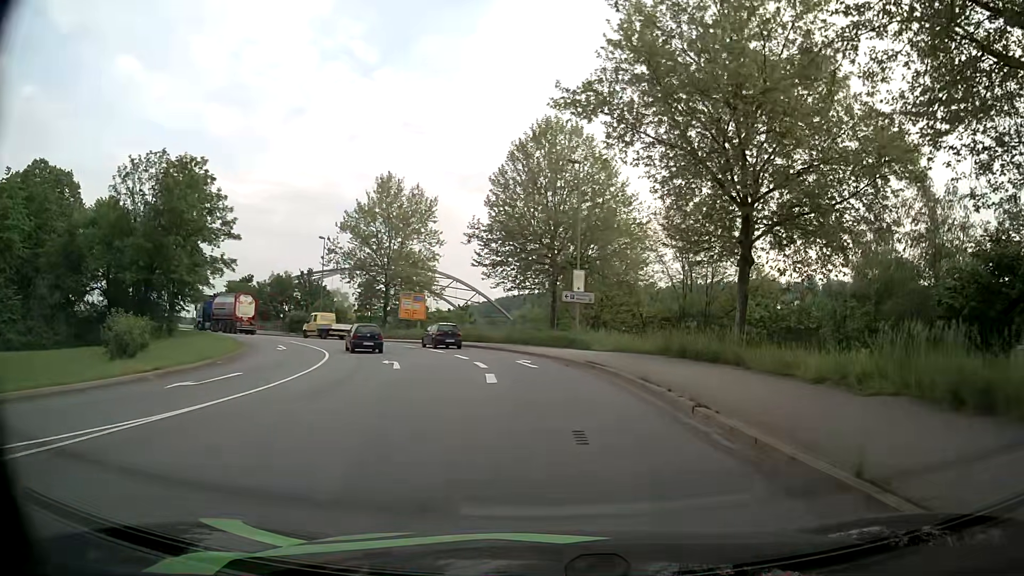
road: primary_link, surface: asphalt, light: Day
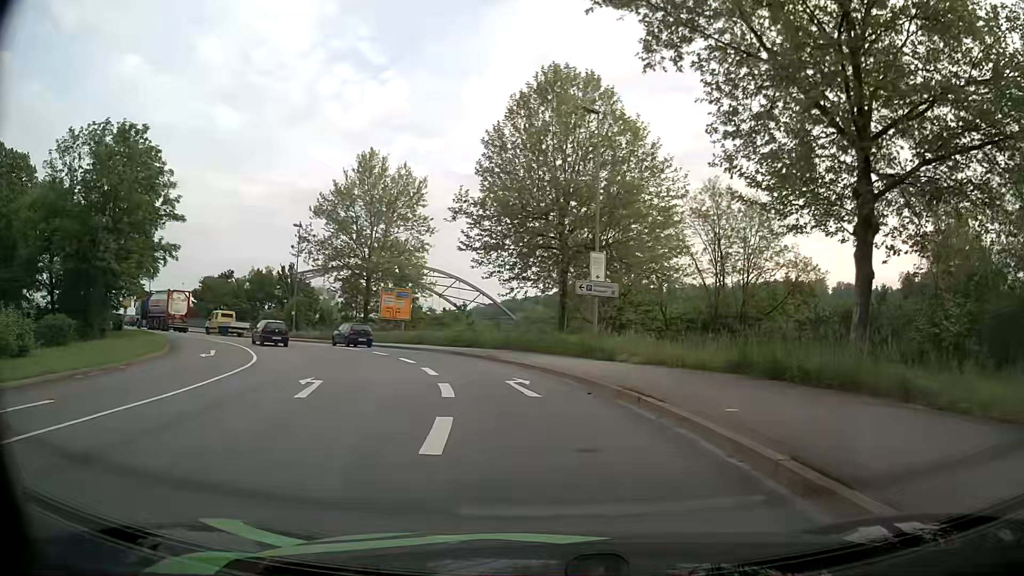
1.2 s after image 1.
(+0.1, +9.4) m; 0°
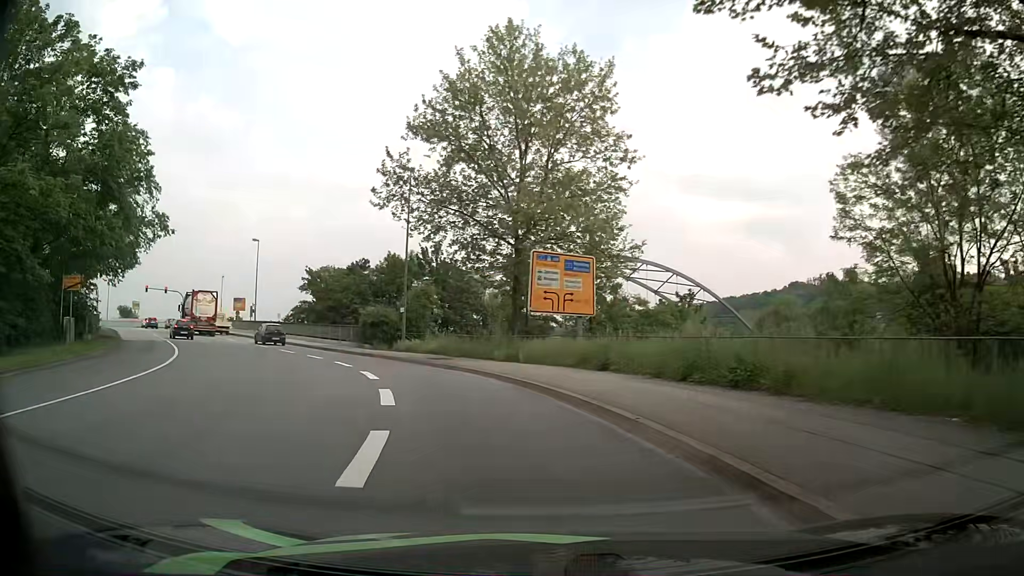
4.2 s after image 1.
(-3.2, +25.3) m; -17°
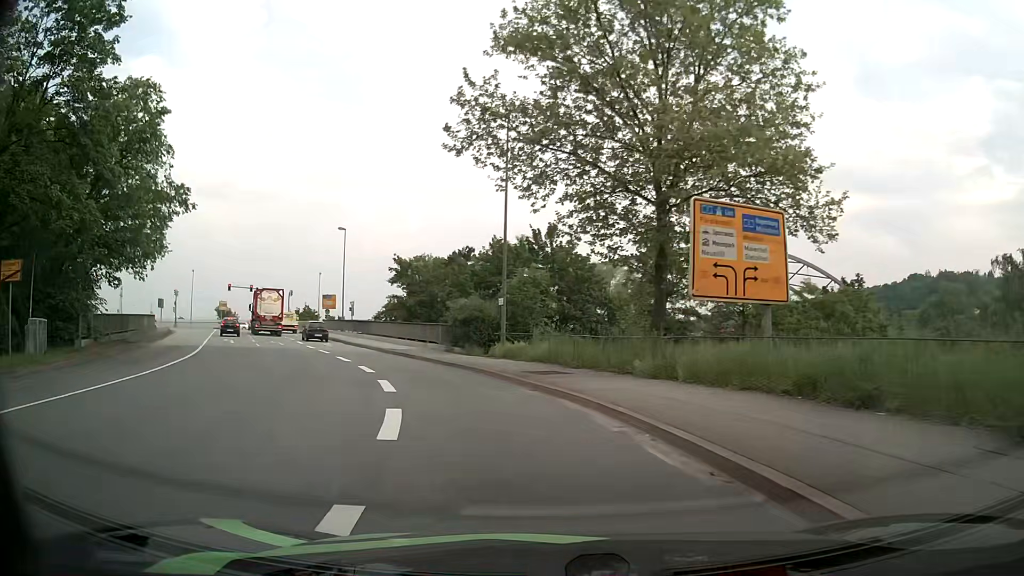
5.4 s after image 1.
(-0.9, +9.7) m; -11°
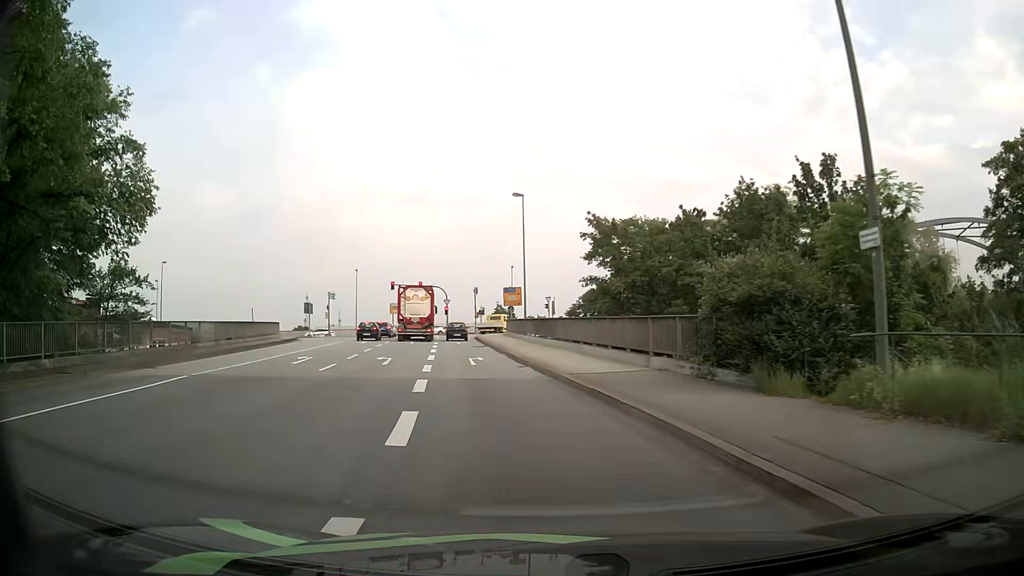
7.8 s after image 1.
(-3.0, +18.1) m; -18°
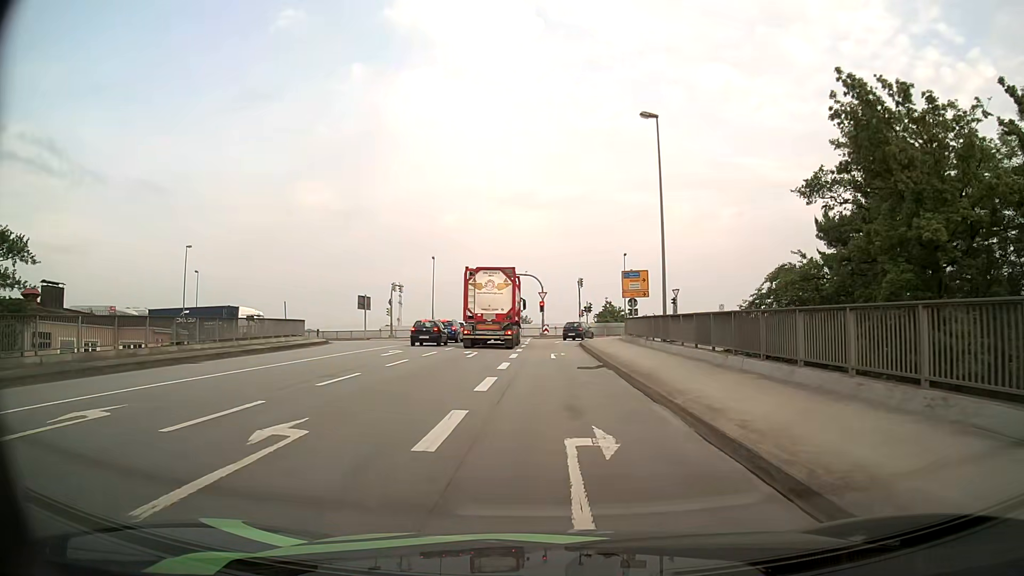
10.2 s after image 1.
(-2.0, +18.7) m; -10°
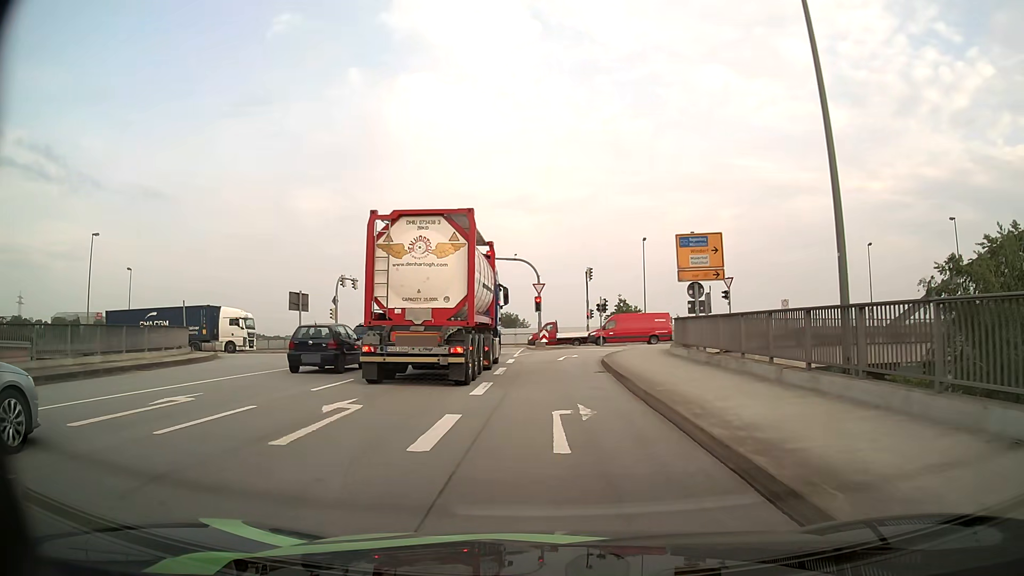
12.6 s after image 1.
(+0.2, +17.9) m; 0°
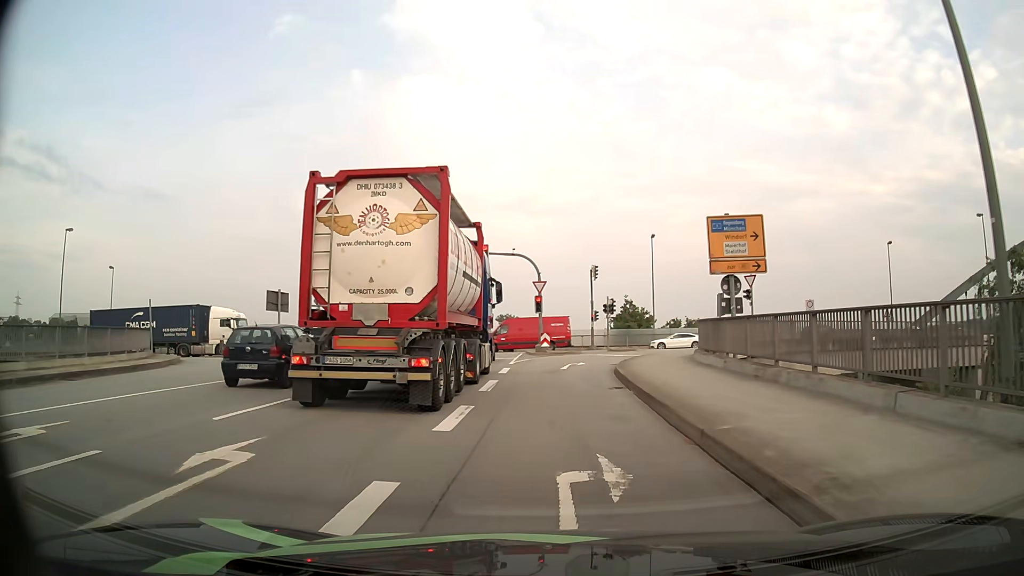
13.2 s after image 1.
(0.0, +4.4) m; +1°
(0, +10) (0, +20) (+1, +30) (+5, +39) (+12, +46) (+22, +49) (+32, +50) (+42, +51) (+52, +52) (+62, +54) m
